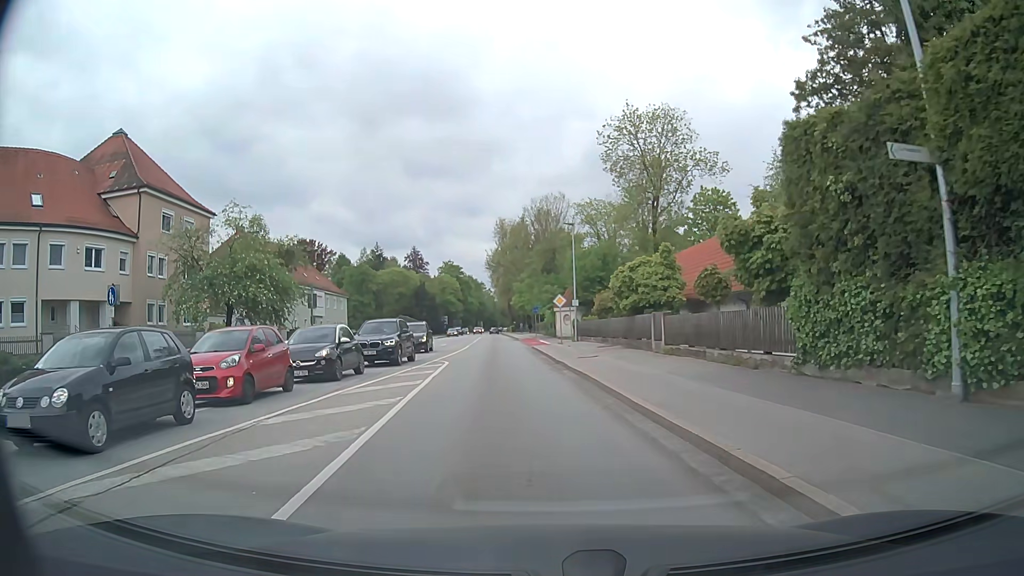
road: secondary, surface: asphalt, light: Day
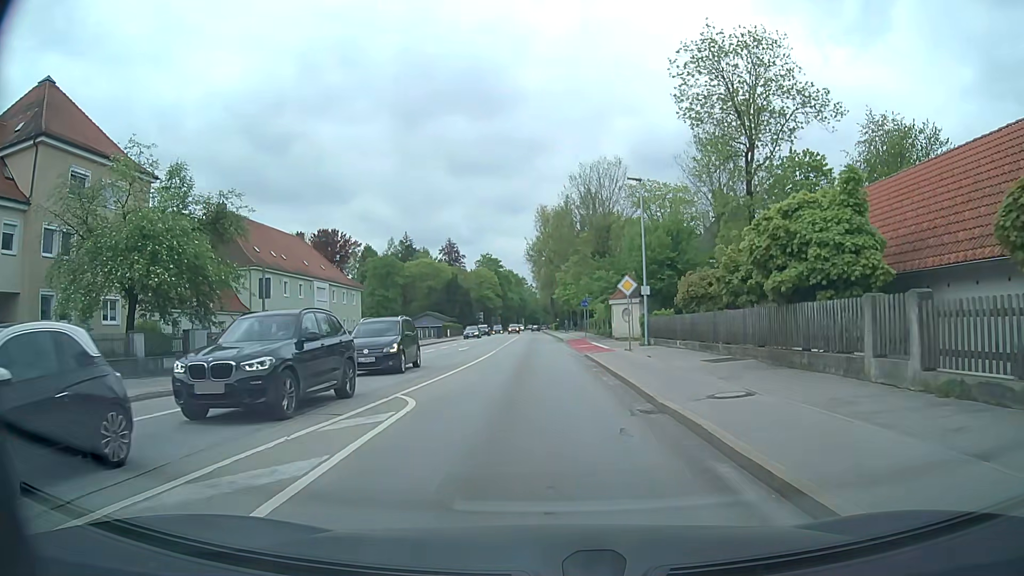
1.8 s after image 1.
(-0.4, +14.1) m; -3°
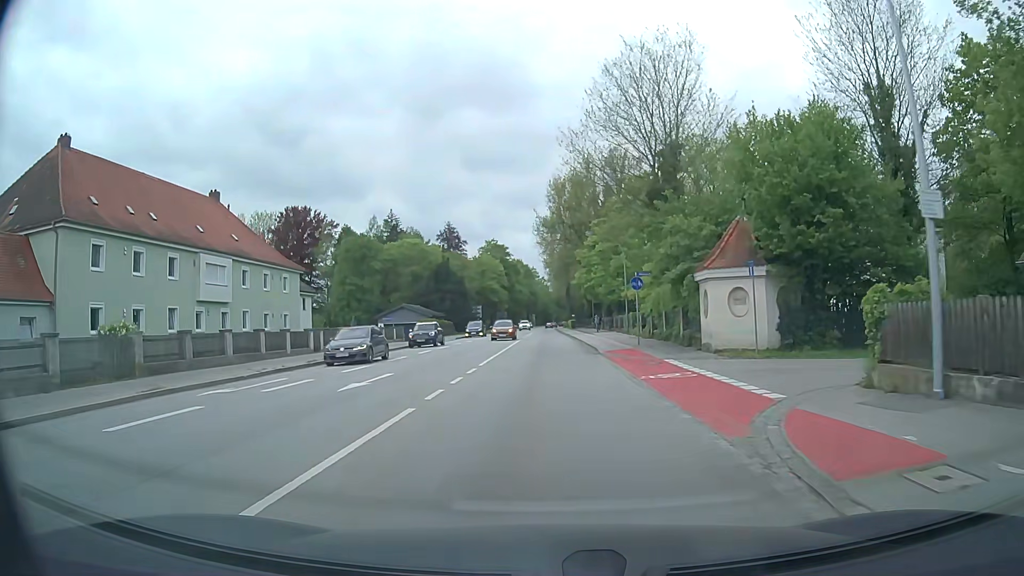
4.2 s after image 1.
(-0.5, +24.5) m; -1°
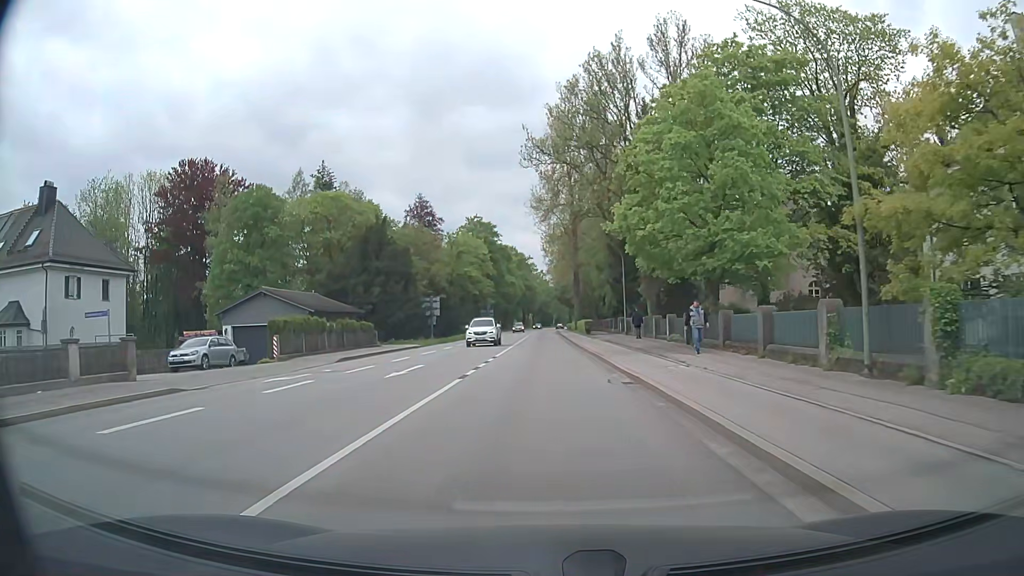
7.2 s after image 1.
(+0.1, +36.7) m; +1°
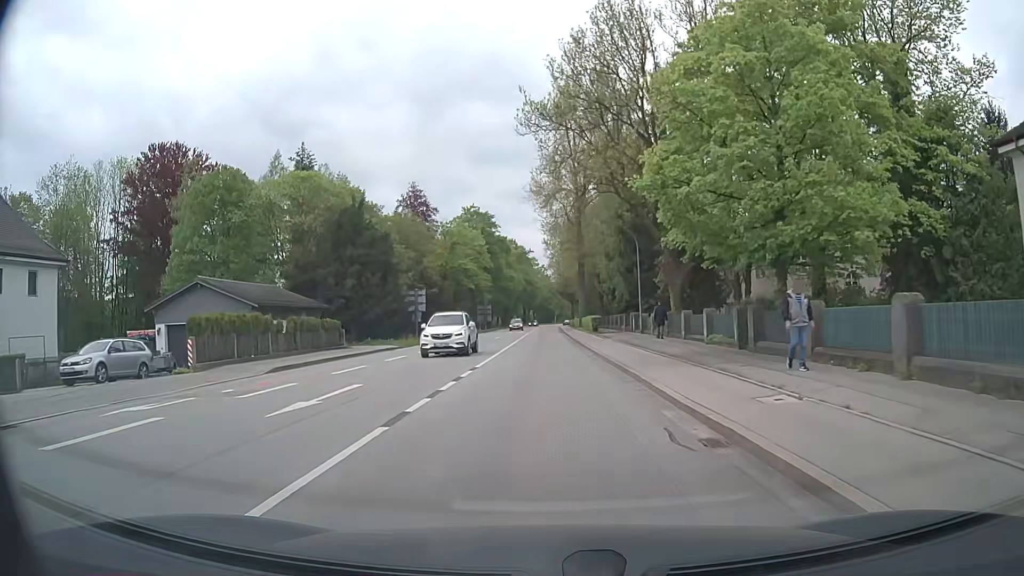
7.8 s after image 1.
(-0.1, +7.5) m; 0°
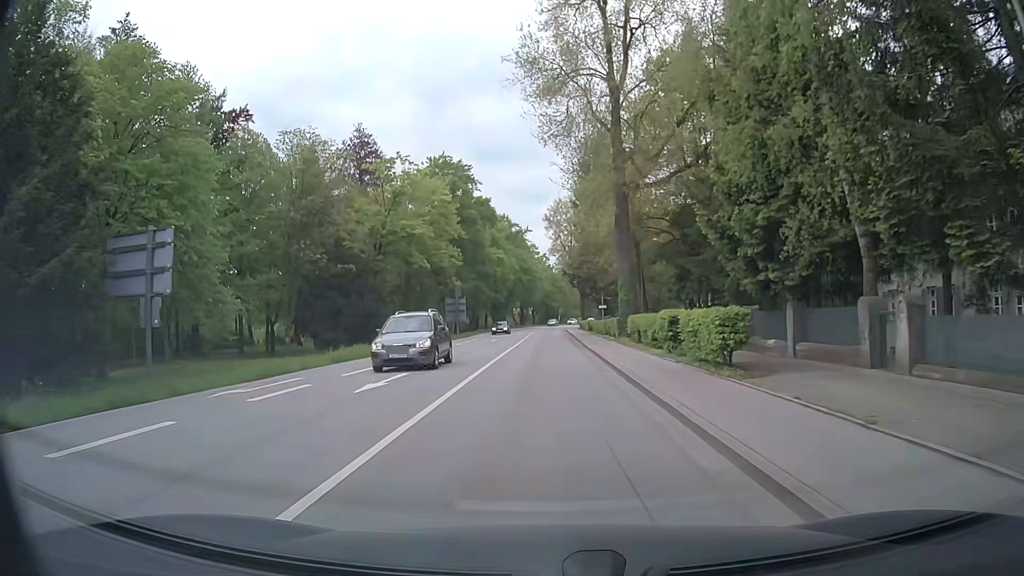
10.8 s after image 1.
(-0.2, +36.5) m; 0°
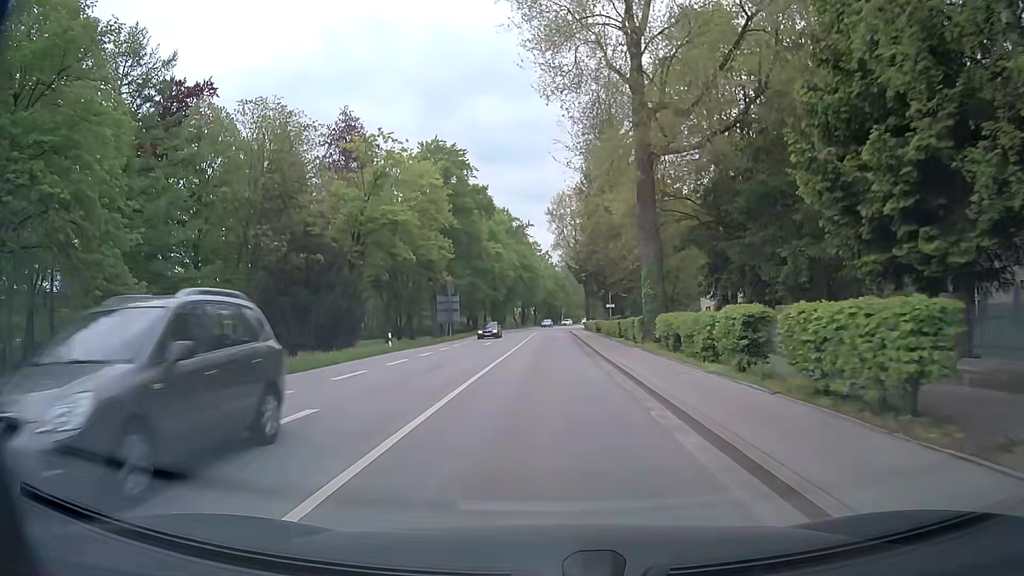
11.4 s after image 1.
(-0.1, +7.3) m; -2°
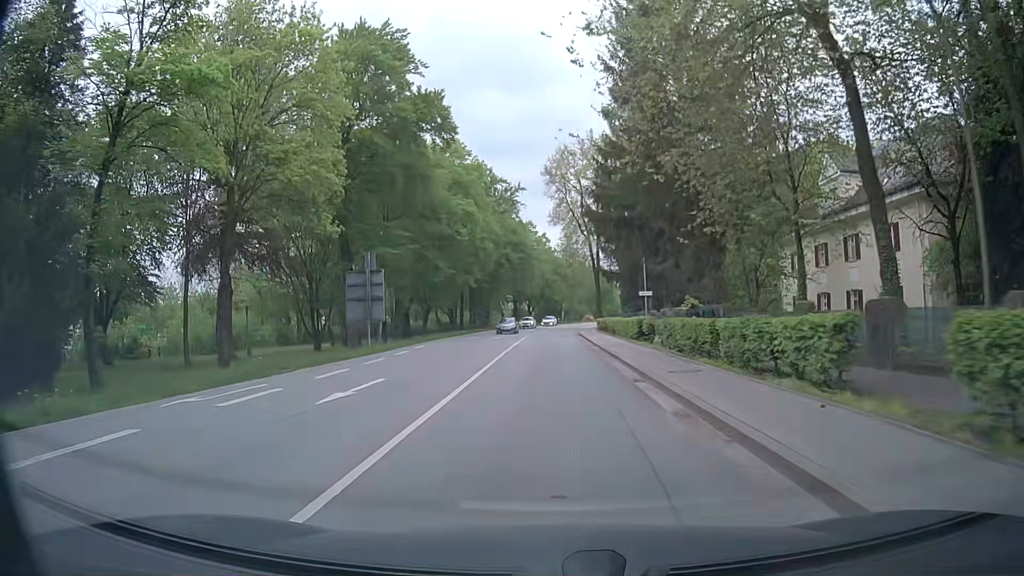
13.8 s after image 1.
(+0.5, +29.8) m; +2°
(0, +10) (0, +20) (-1, +30) (-1, +40) (-1, +50) (-1, +60) (-1, +70) (0, +80) (+1, +90) (+3, +100) m
